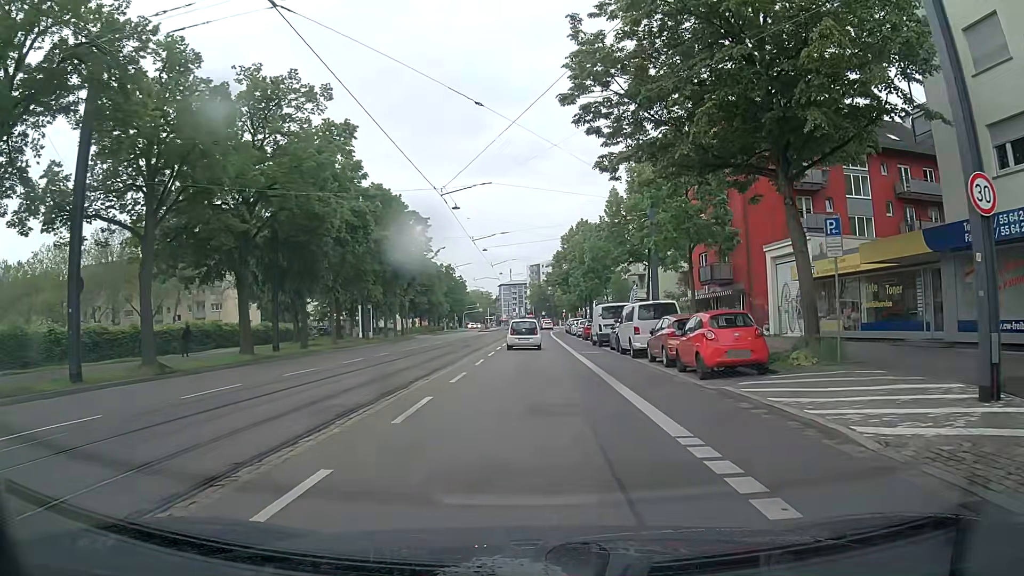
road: primary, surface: asphalt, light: Day
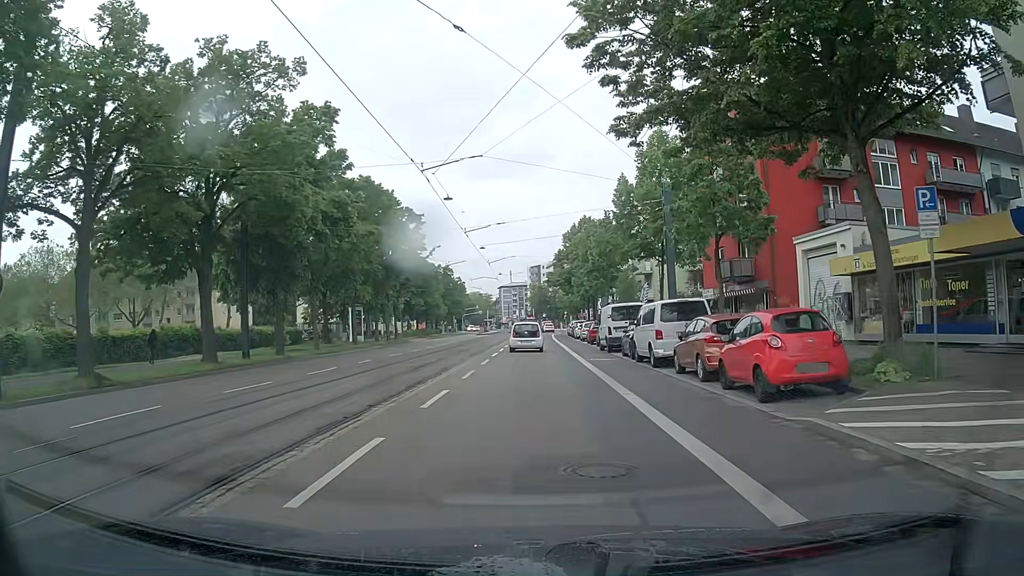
(0.0, +4.1) m; 0°
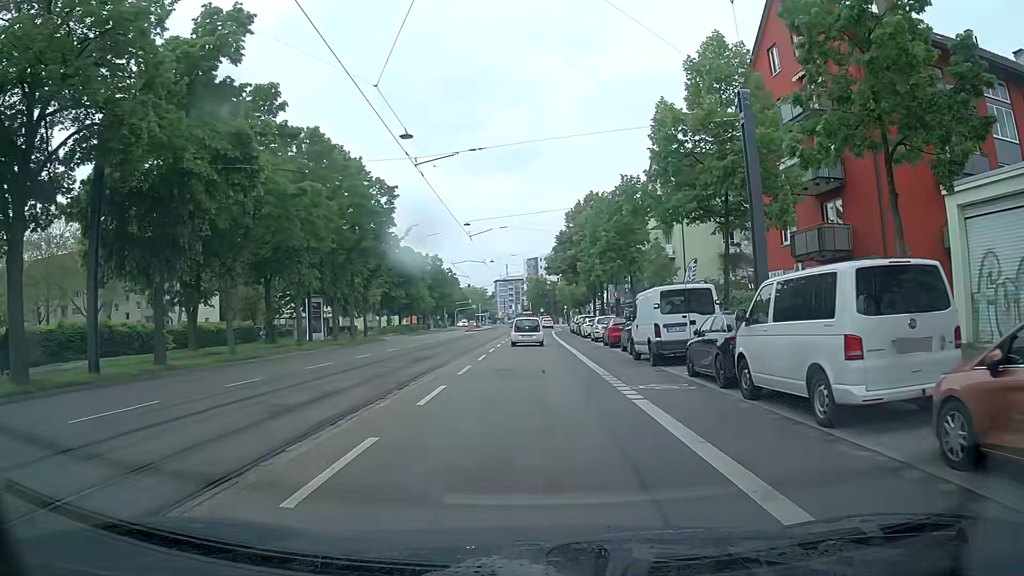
(-0.2, +12.4) m; -2°
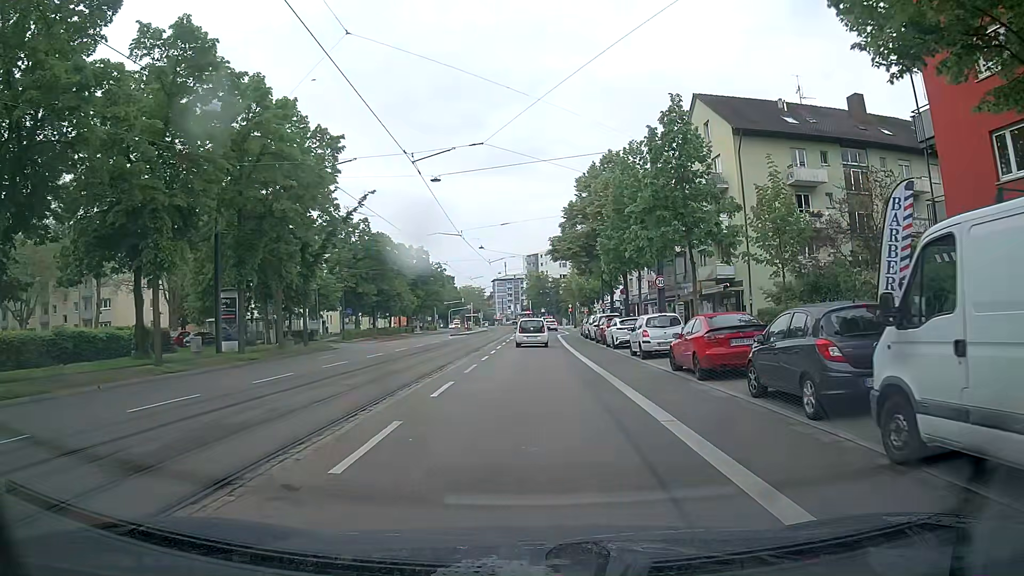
(+0.5, +16.6) m; +2°
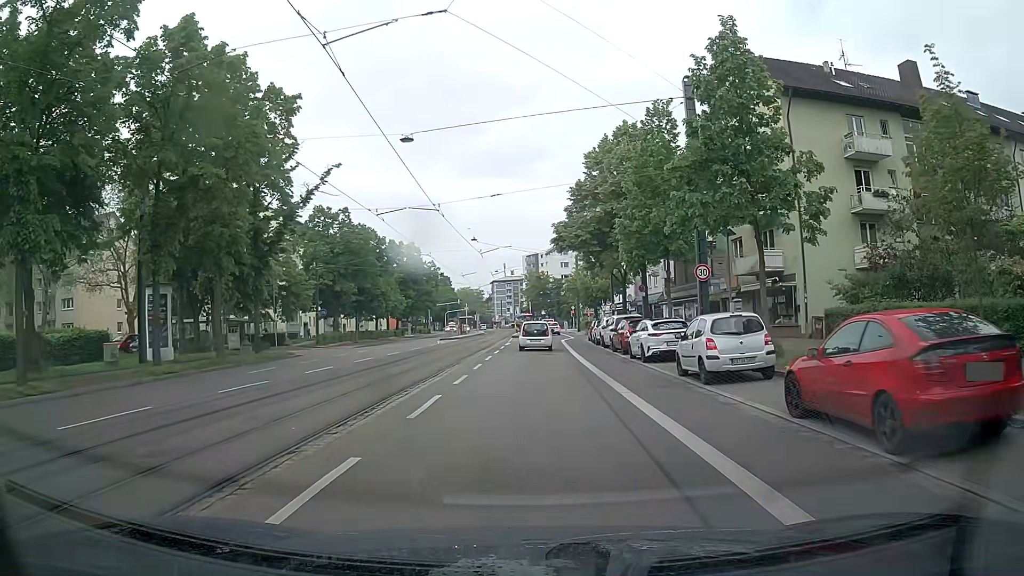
(0.0, +8.2) m; -1°
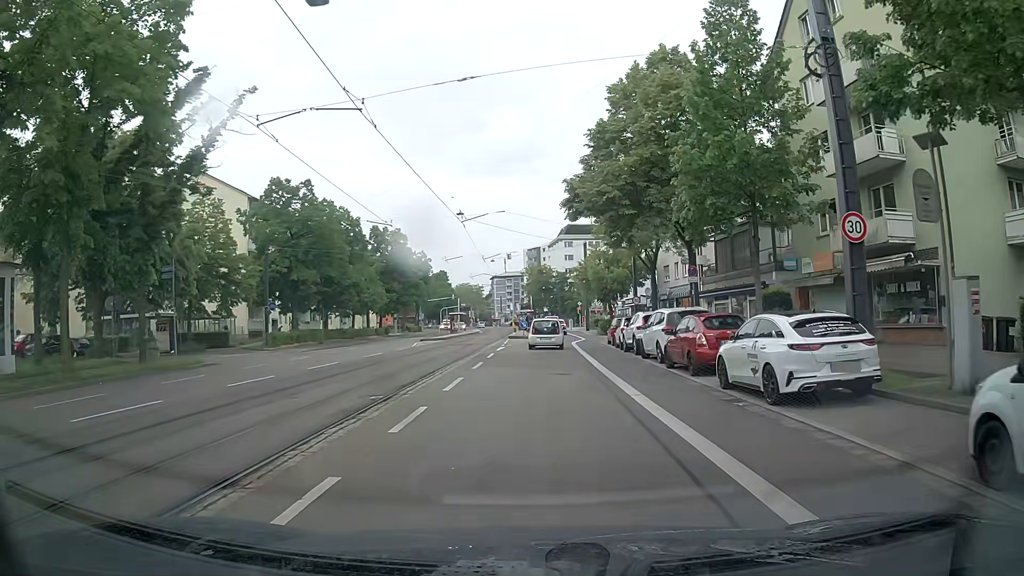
(+0.1, +12.1) m; +1°
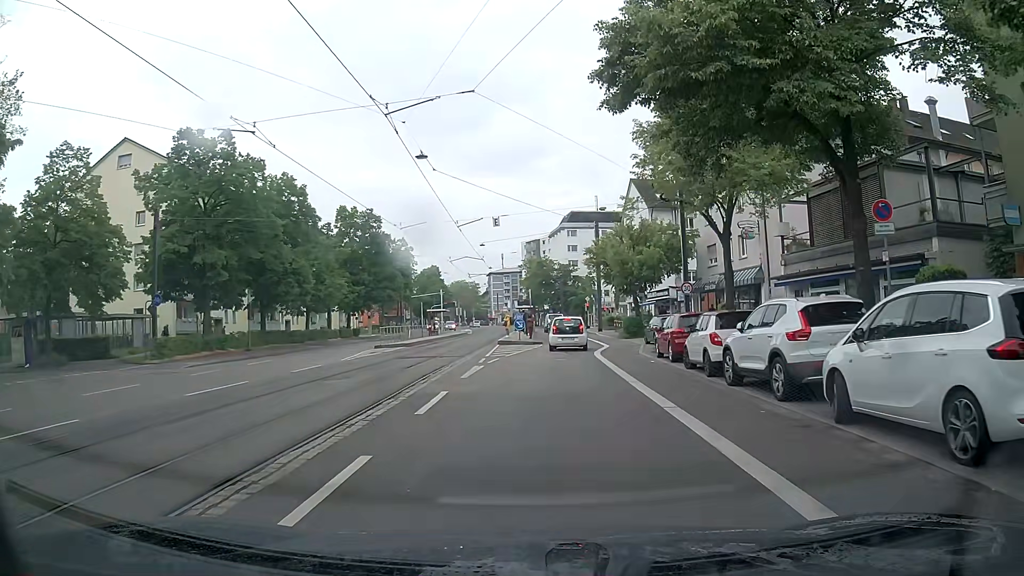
(-0.2, +15.4) m; +1°
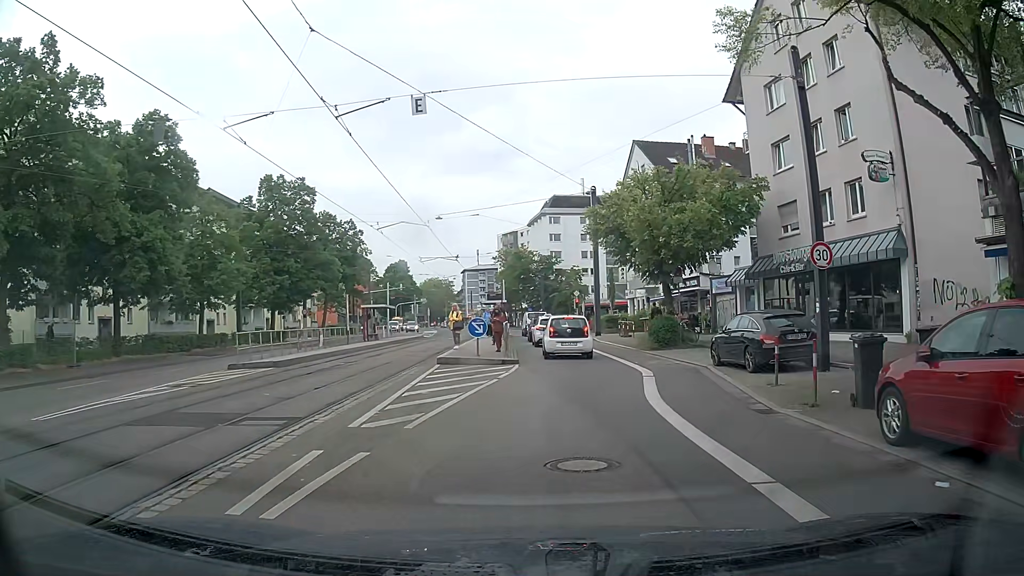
(-0.1, +16.6) m; 0°
